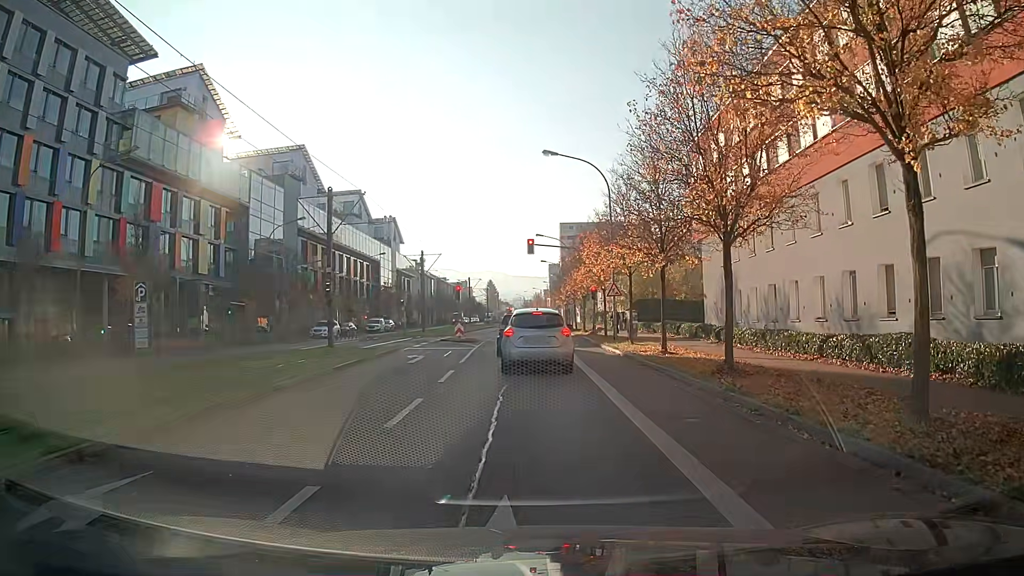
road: secondary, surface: asphalt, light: Day
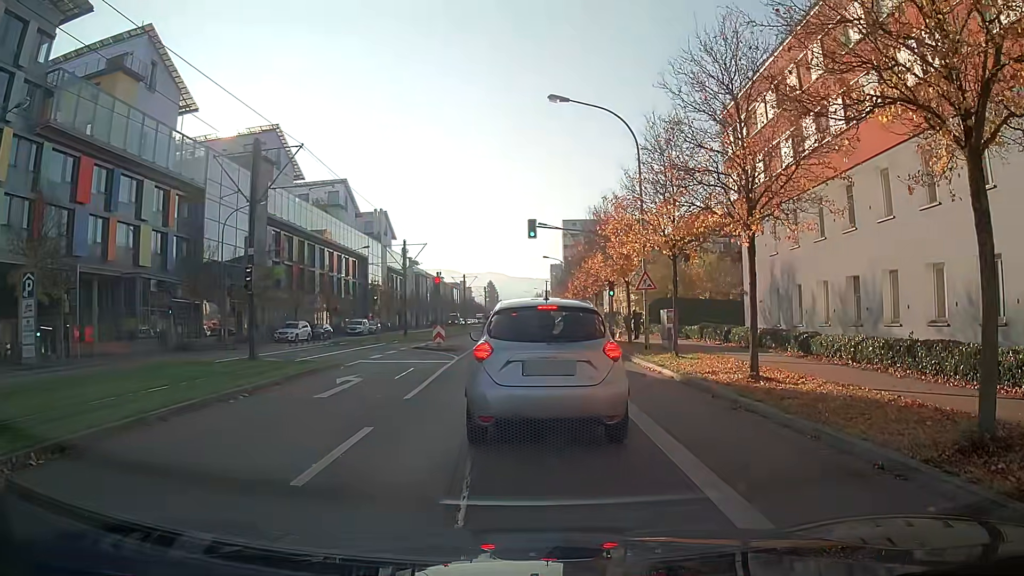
(0.0, +8.8) m; 0°
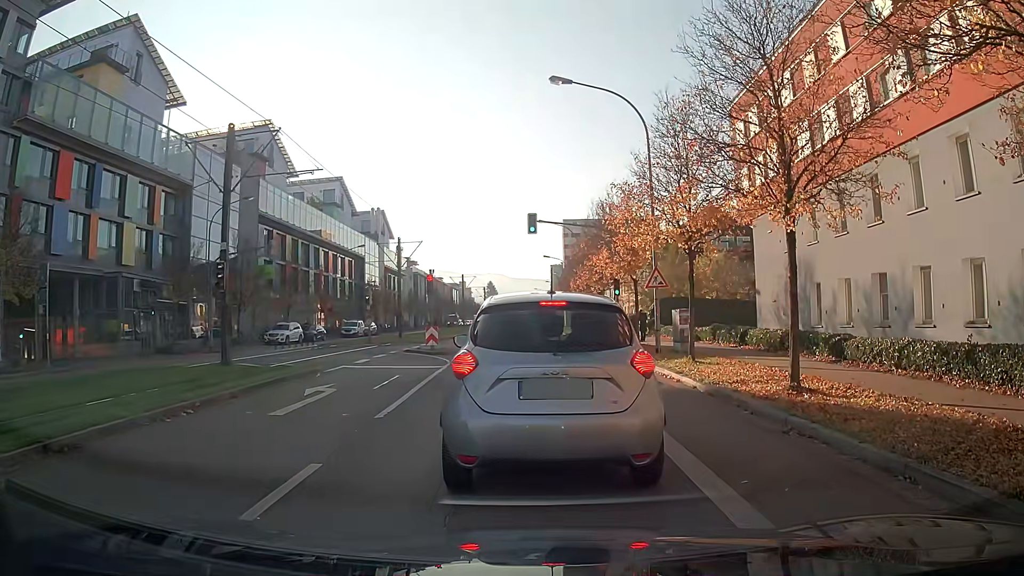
(0.0, +2.0) m; 0°
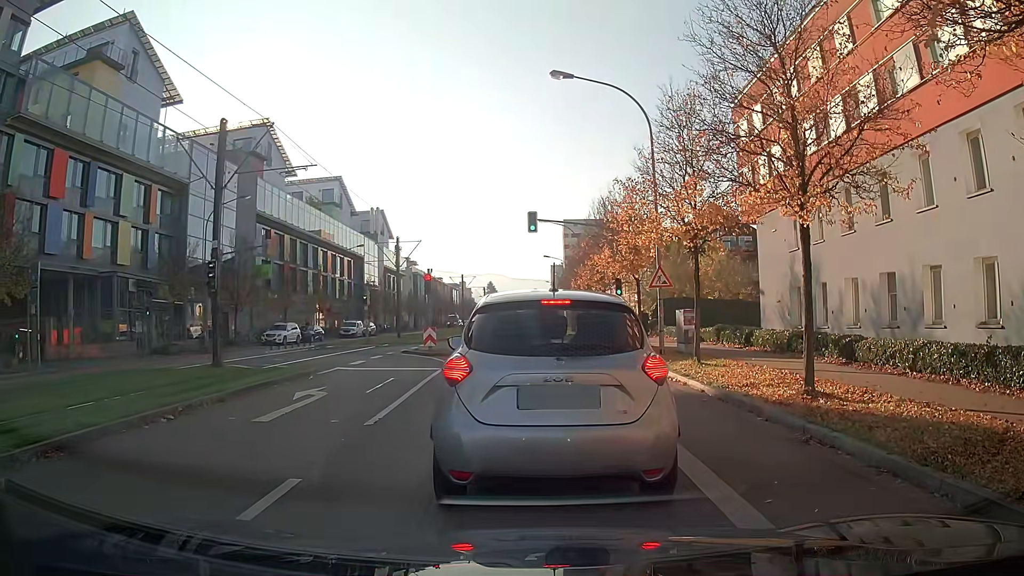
(0.0, +0.6) m; 0°
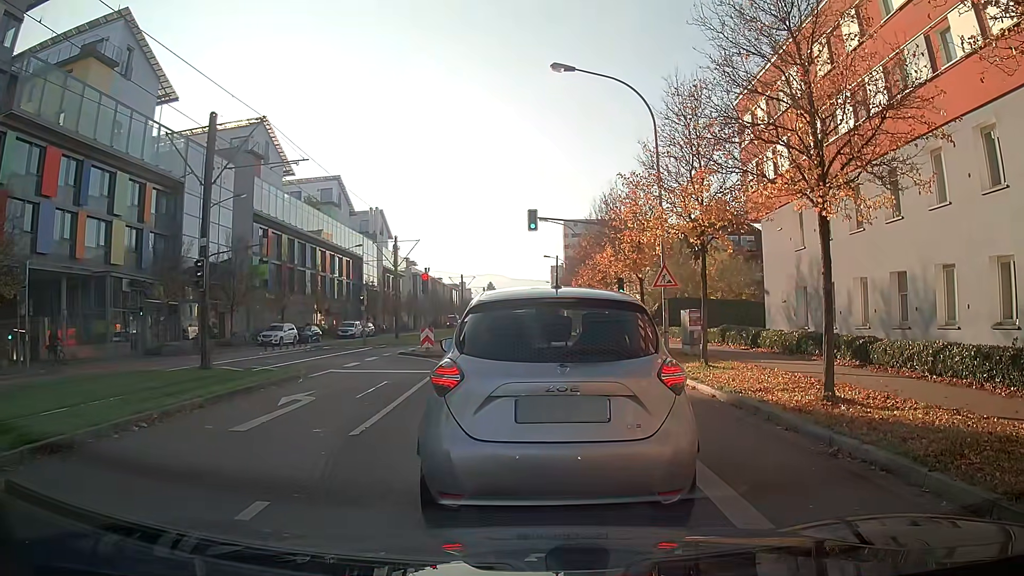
(0.0, +0.7) m; 0°
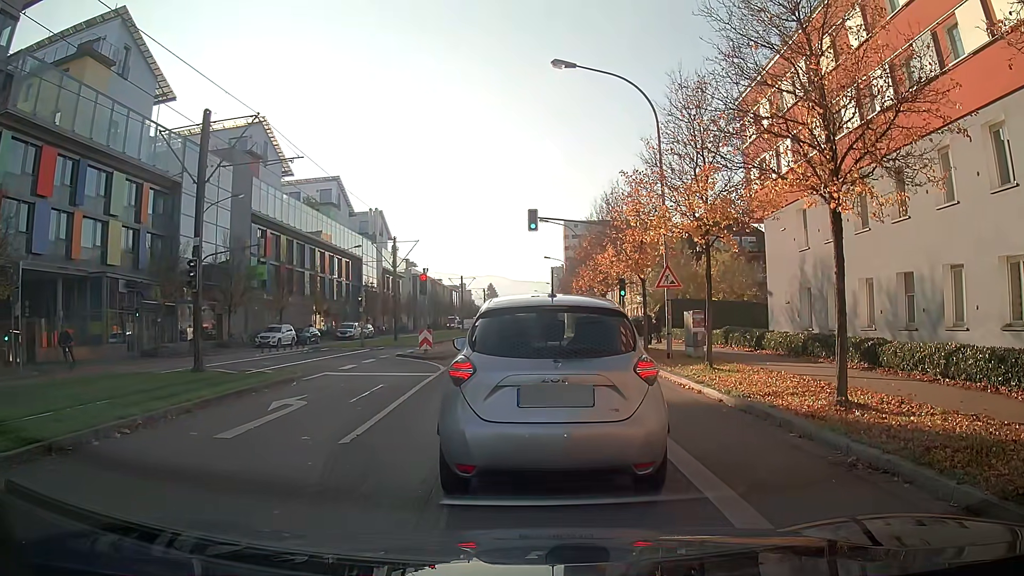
(0.0, +0.5) m; 0°
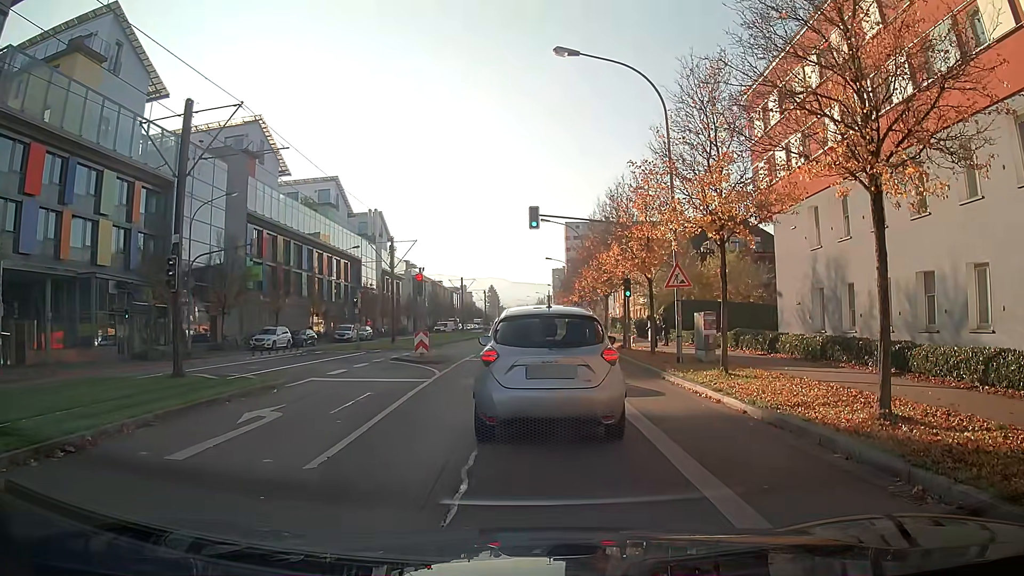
(0.0, +1.4) m; +1°
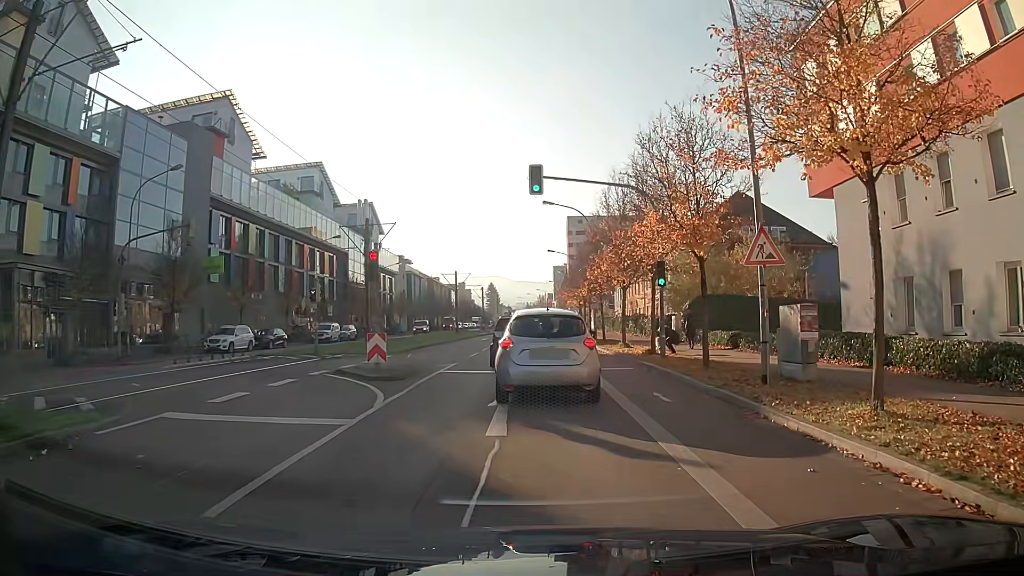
(0.0, +7.7) m; 0°
